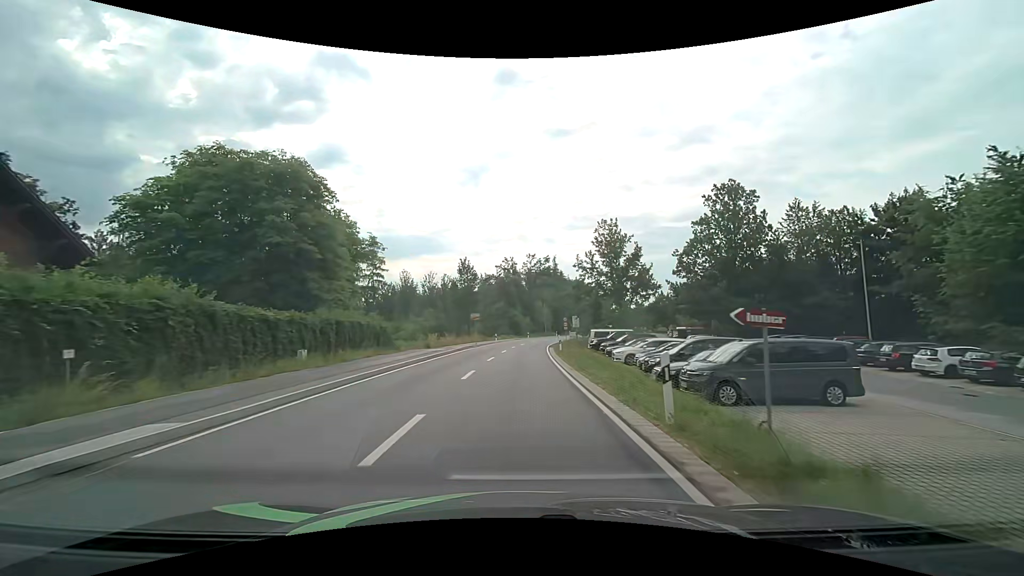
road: tertiary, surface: asphalt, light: Day
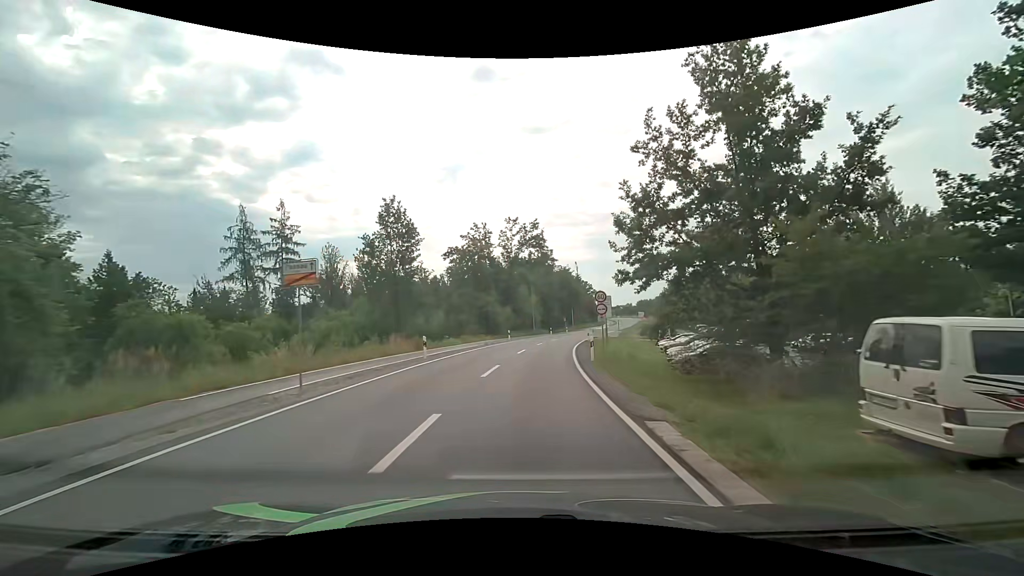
(+0.5, +36.1) m; +2°
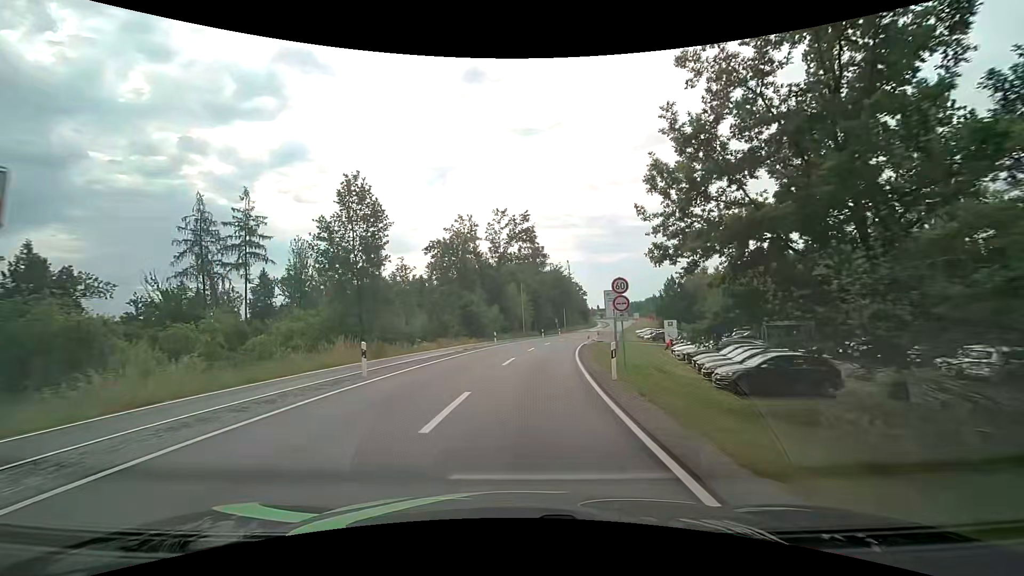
(0.0, +7.2) m; +1°
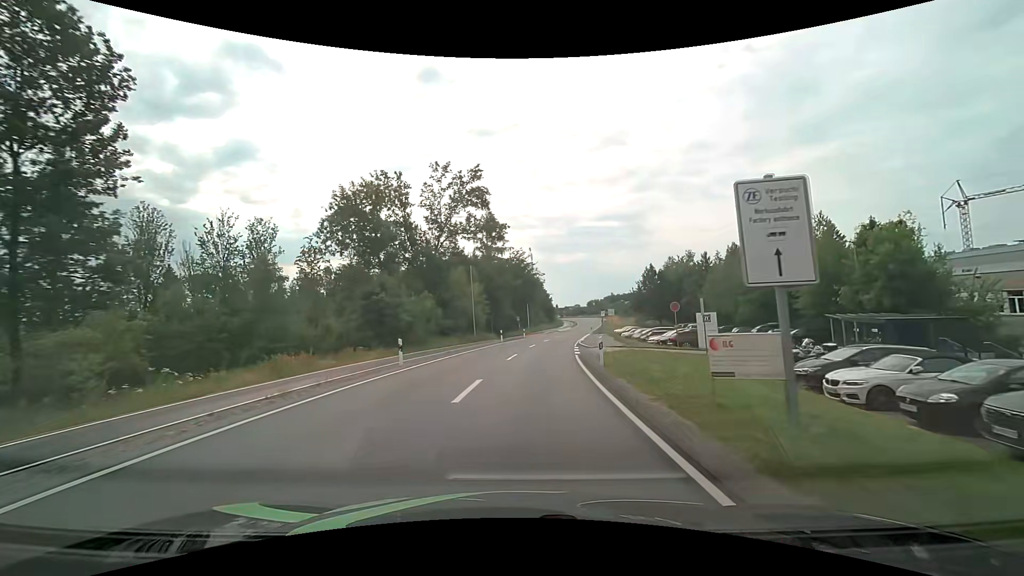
(+0.8, +21.4) m; +5°
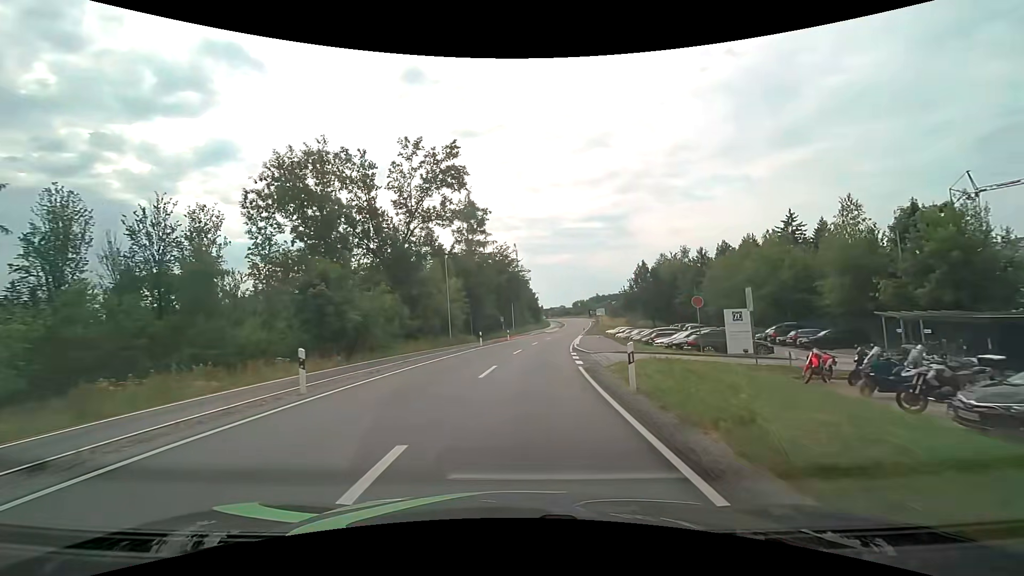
(+0.2, +7.3) m; +2°
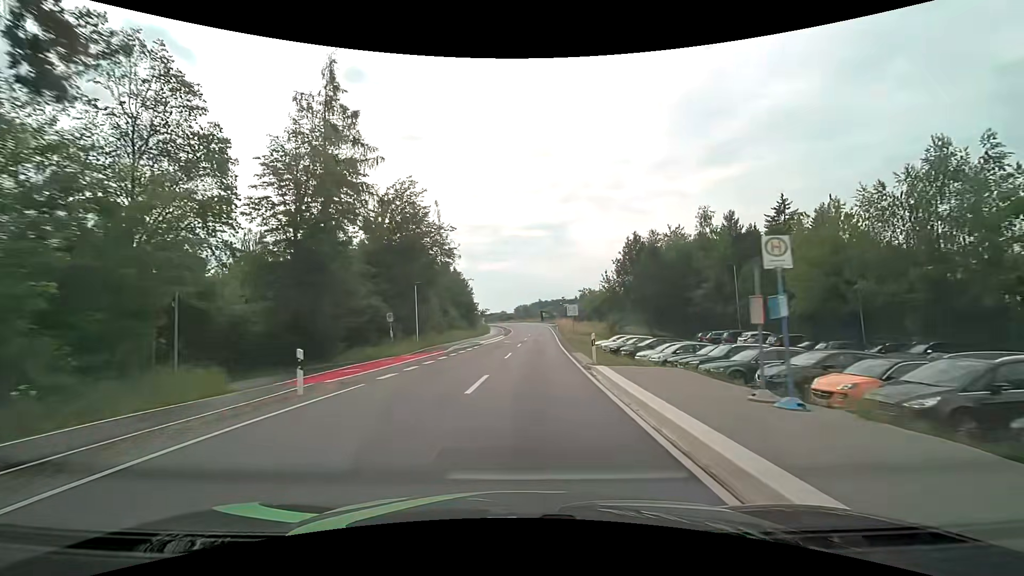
(+2.5, +39.4) m; +7°
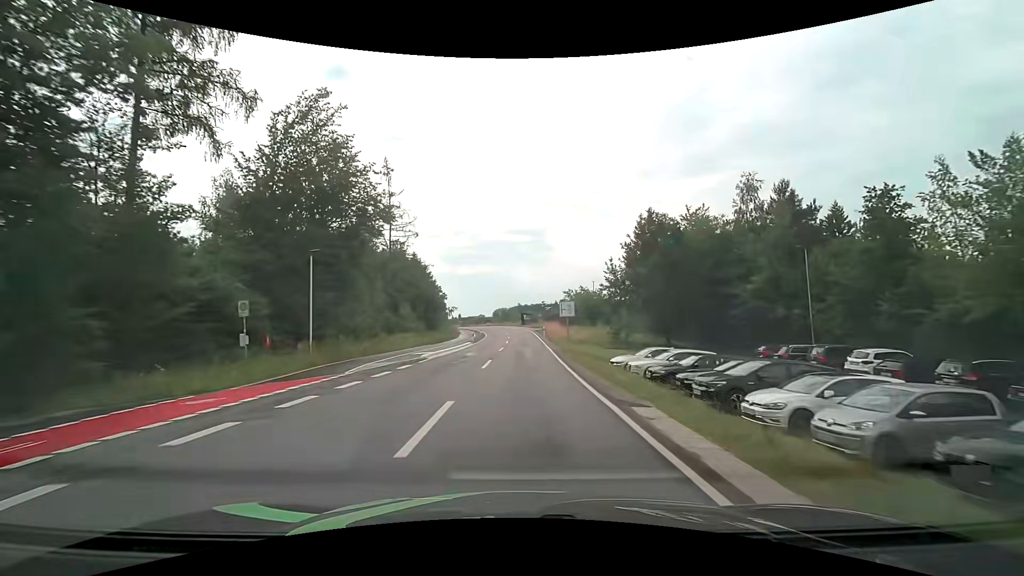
(+0.4, +17.2) m; +2°
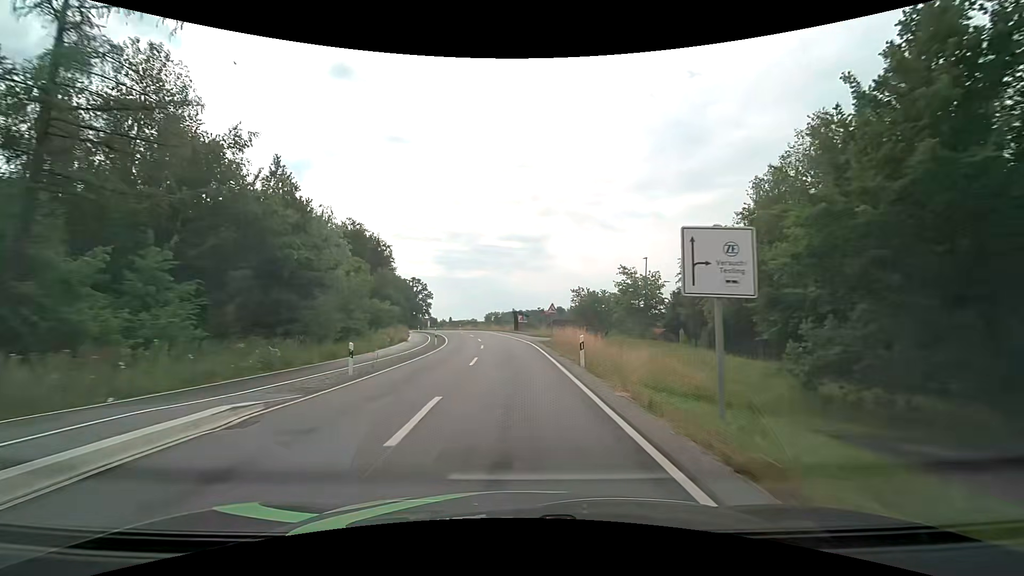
(+0.5, +35.7) m; +1°
(0, +10) (0, +20) (0, +30) (-1, +40) (-2, +50) (-4, +60) (-6, +70) (-9, +79) (-12, +89) (-15, +98) m
